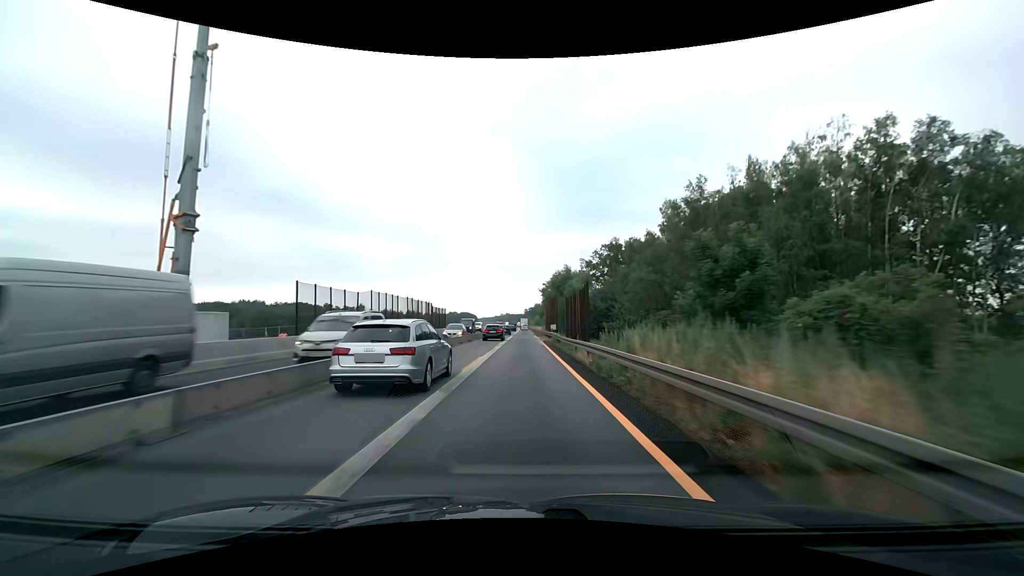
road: motorway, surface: asphalt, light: Day
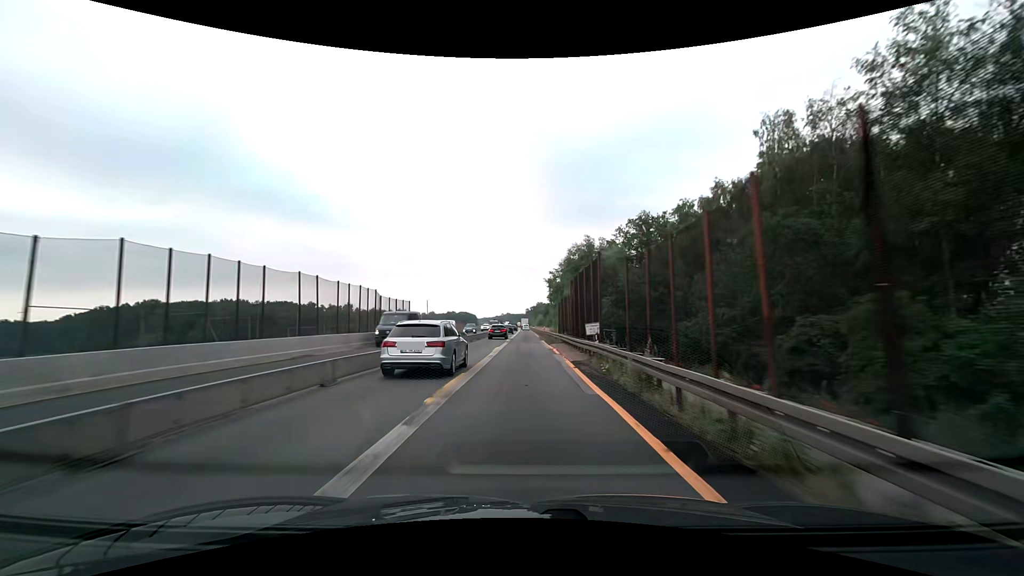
(0.0, +25.1) m; 0°
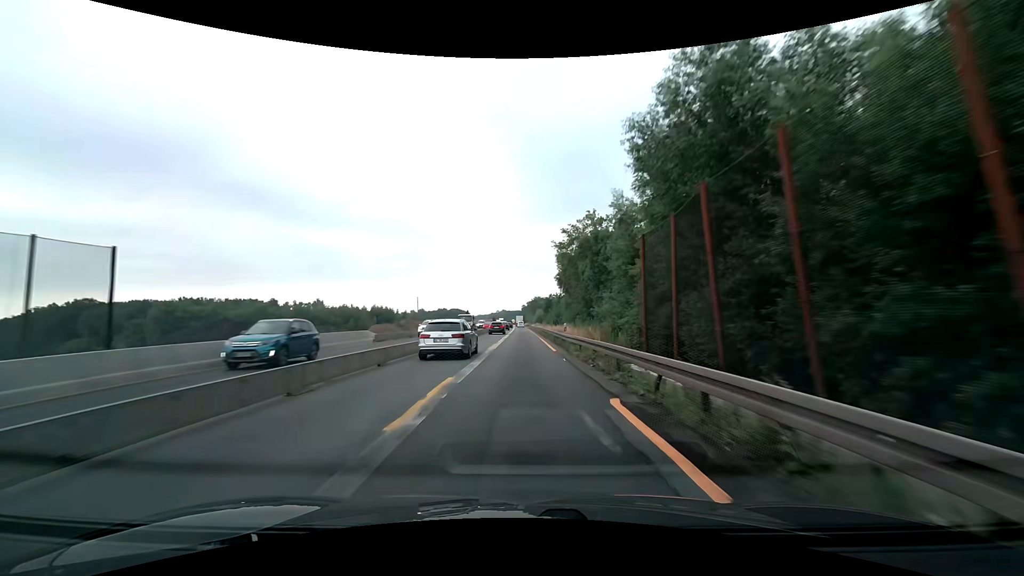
(+0.2, +37.5) m; +1°
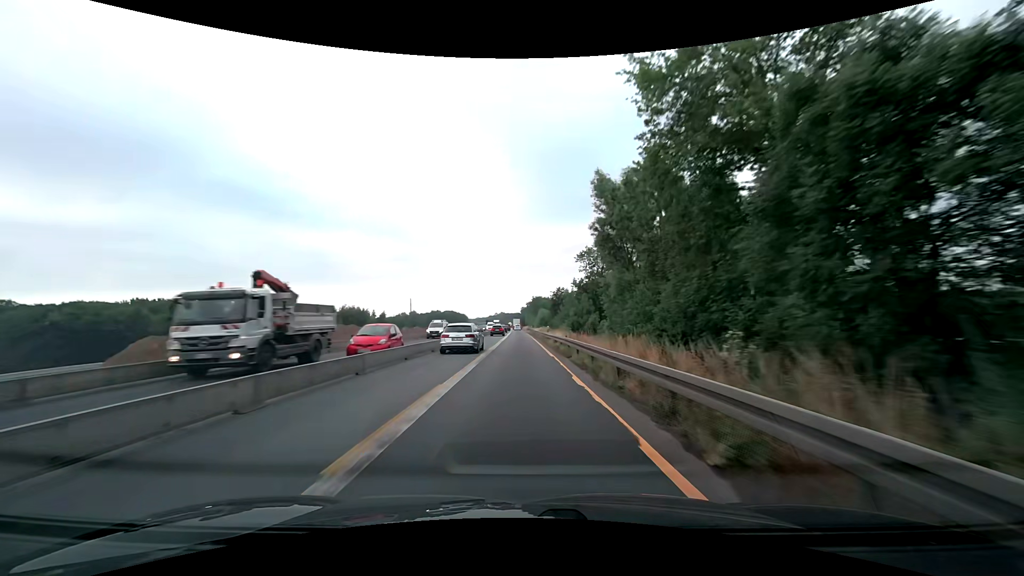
(0.0, +37.5) m; 0°
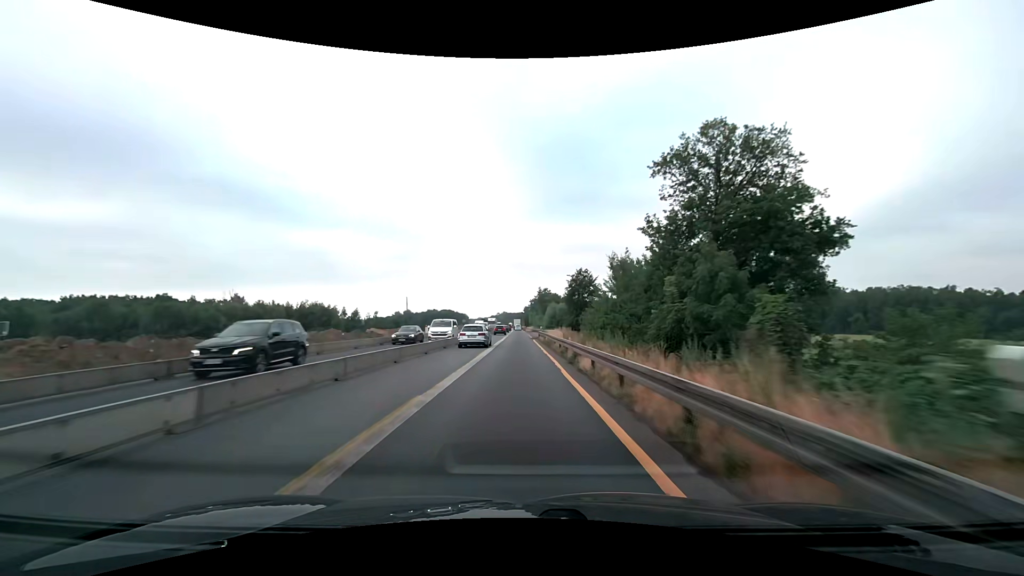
(0.0, +37.5) m; 0°
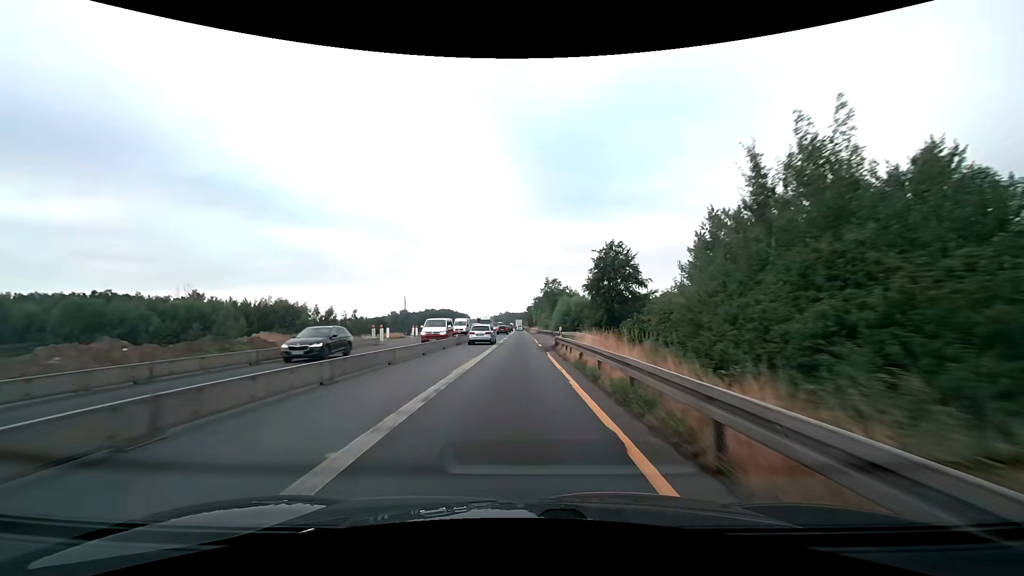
(0.0, +25.0) m; 0°
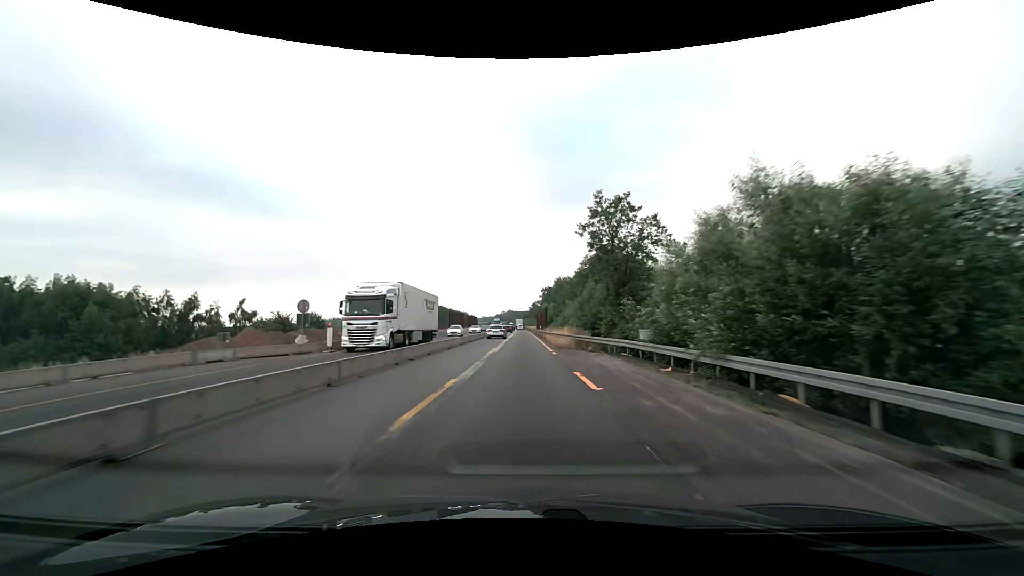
(-0.4, +62.4) m; 0°
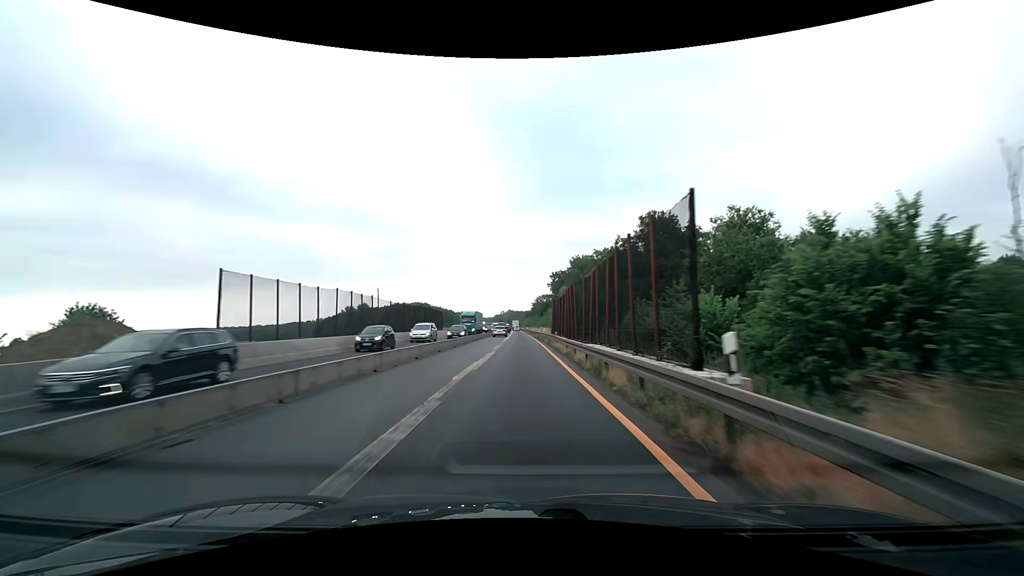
(0.0, +62.5) m; 0°
(0, +10) (0, +20) (0, +30) (0, +40) (0, +50) (0, +60) (-1, +70) (-1, +80) (-1, +90) (-1, +100) m
